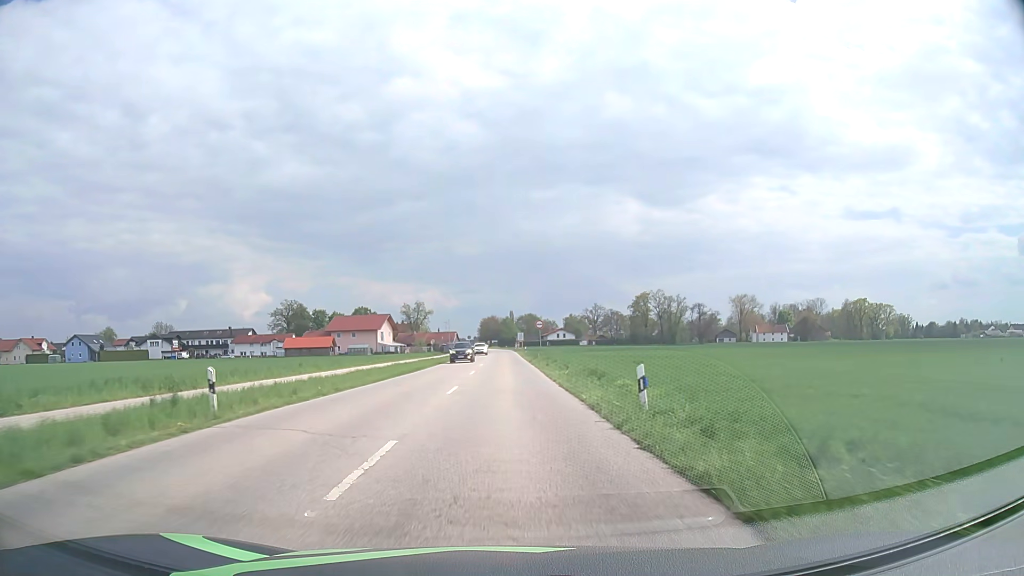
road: secondary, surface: asphalt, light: Day
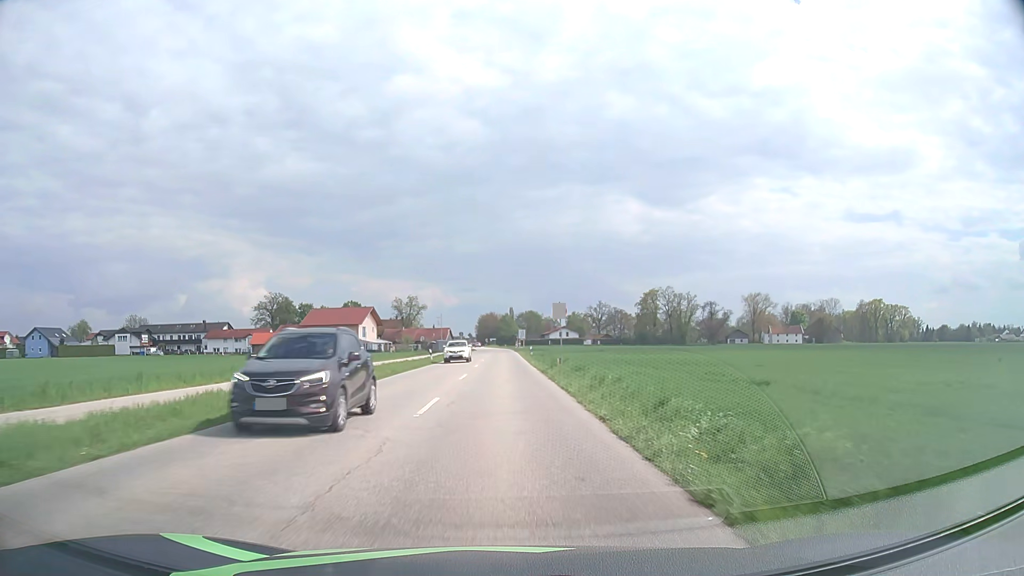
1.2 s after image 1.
(0.0, +17.9) m; 0°
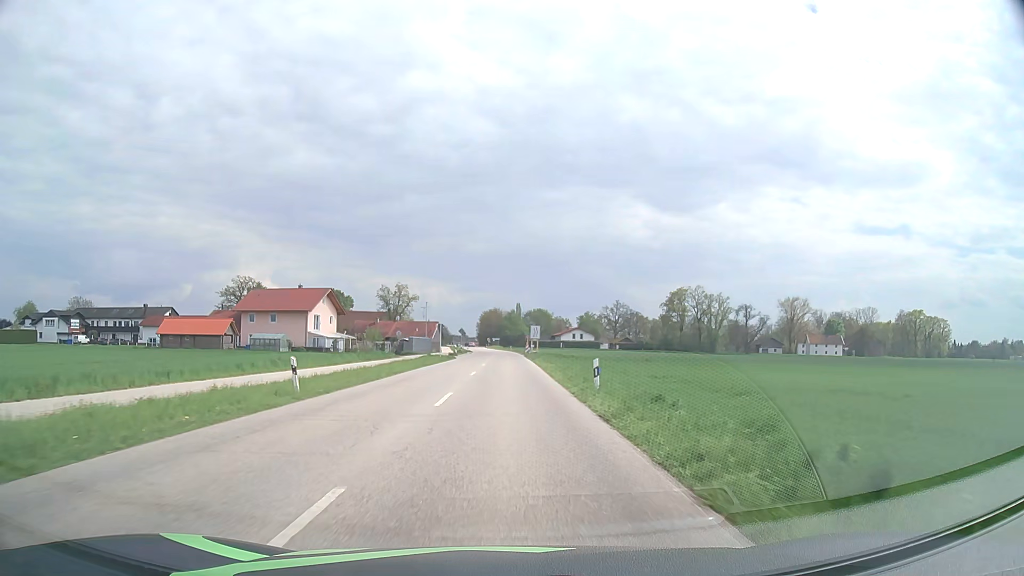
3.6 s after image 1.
(-0.2, +35.7) m; 0°
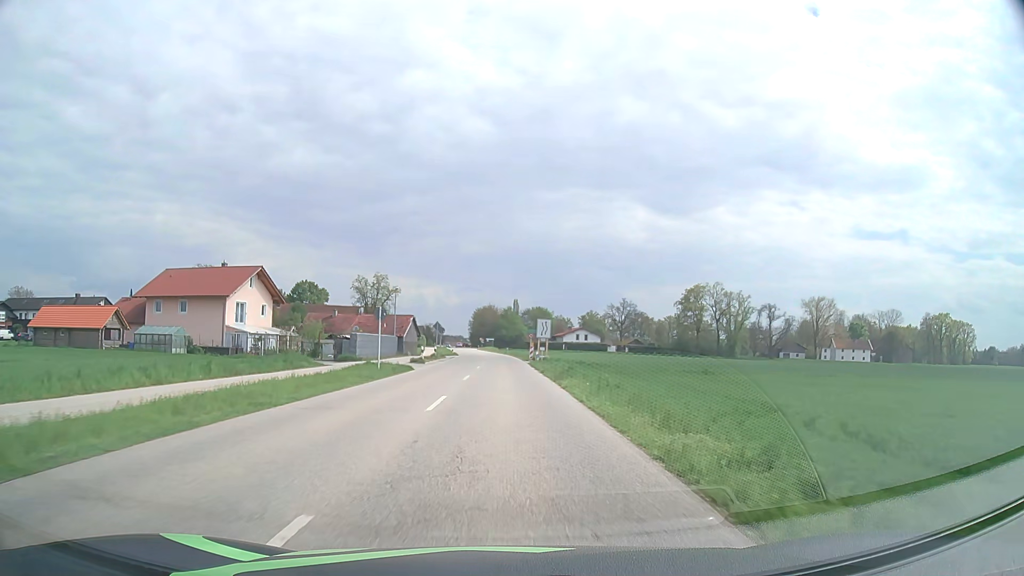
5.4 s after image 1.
(+0.1, +26.5) m; 0°
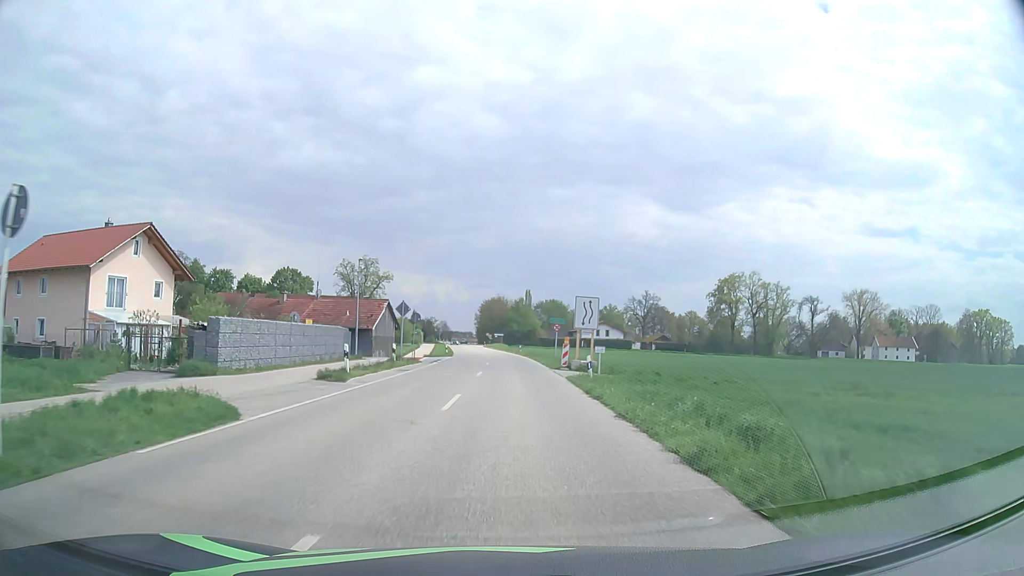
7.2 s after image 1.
(-0.2, +24.8) m; -1°
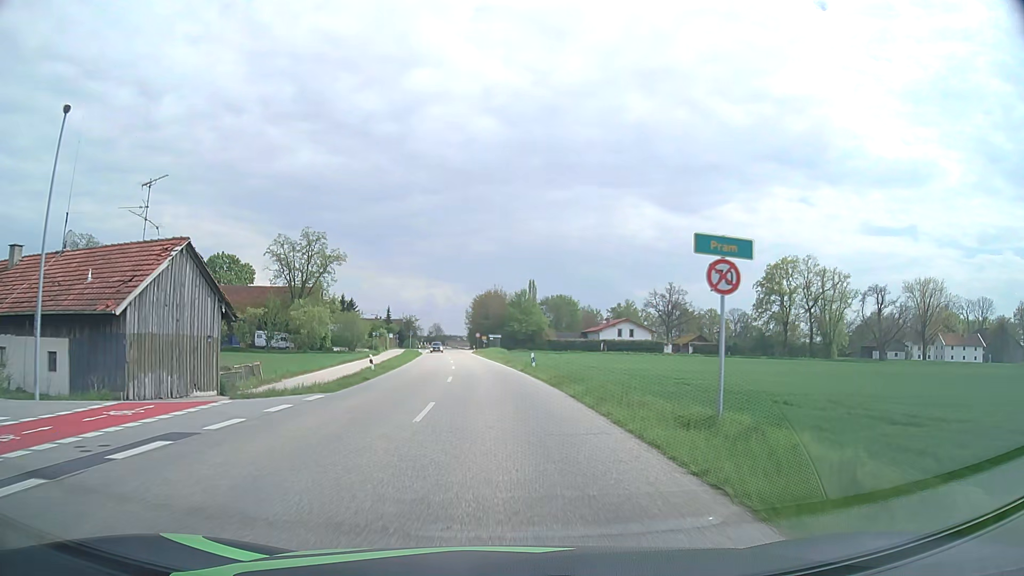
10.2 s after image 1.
(+0.3, +38.4) m; 0°
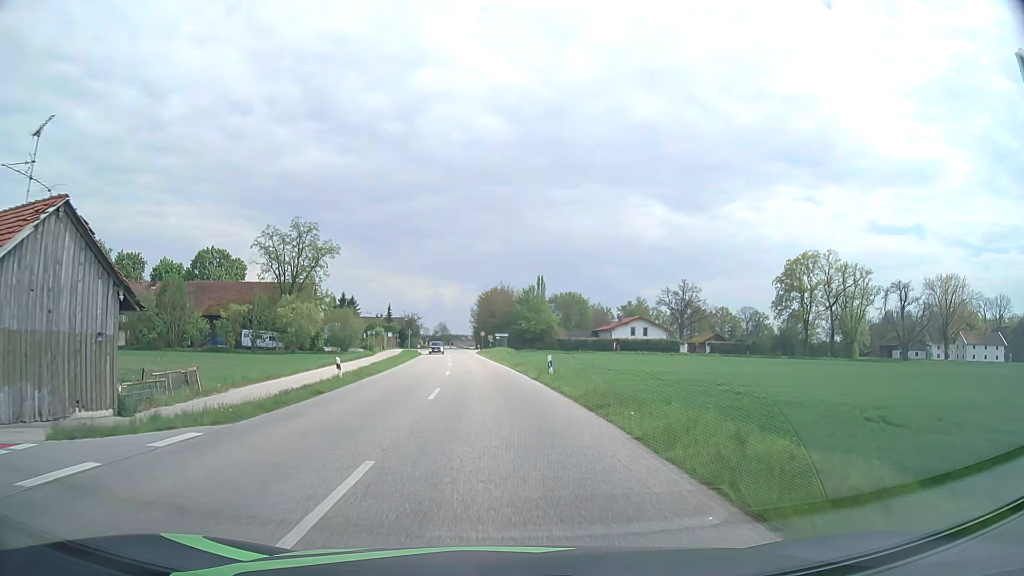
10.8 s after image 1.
(0.0, +7.8) m; 0°
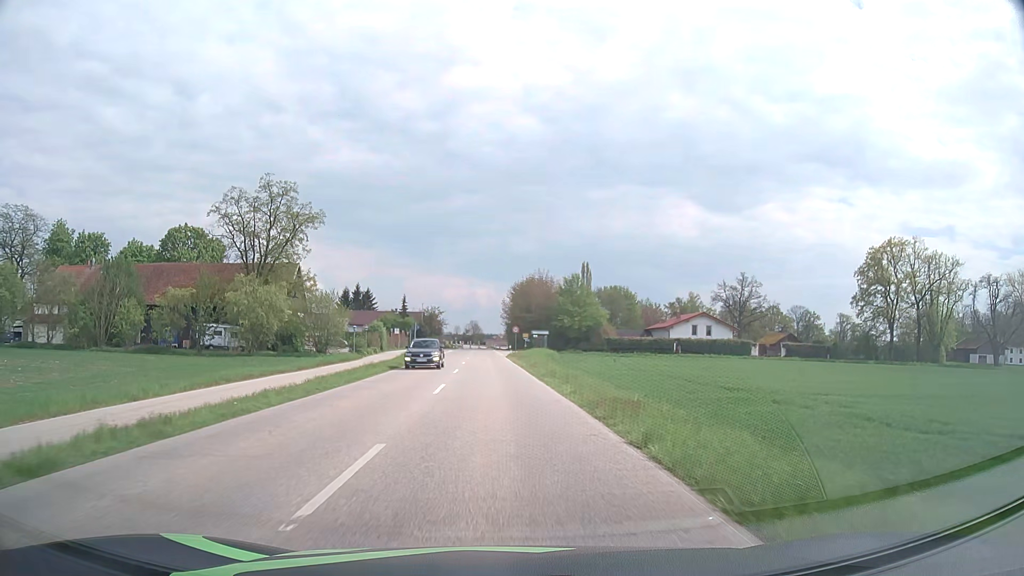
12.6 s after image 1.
(-0.6, +23.4) m; -3°
